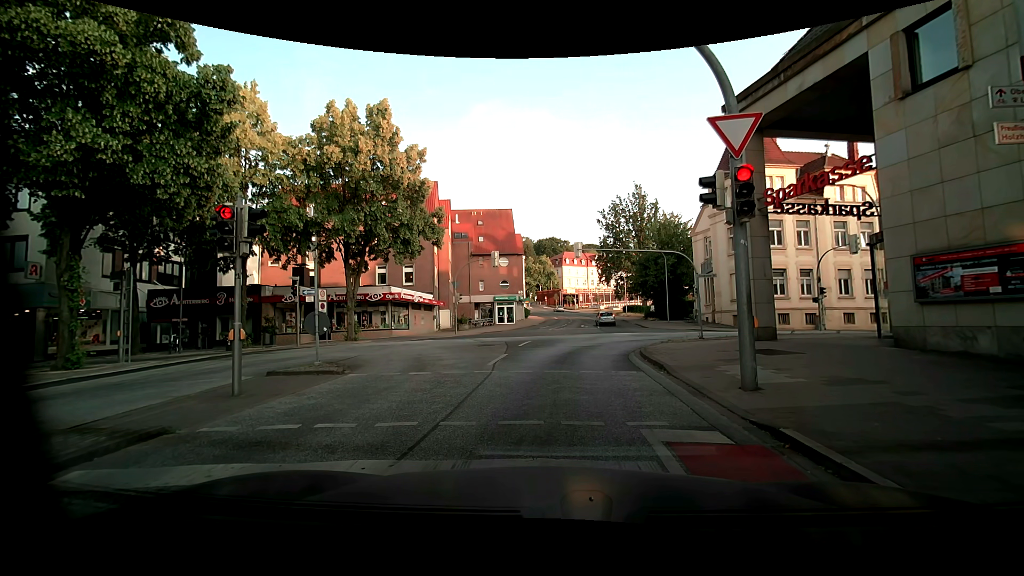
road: unclassified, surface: asphalt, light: Day
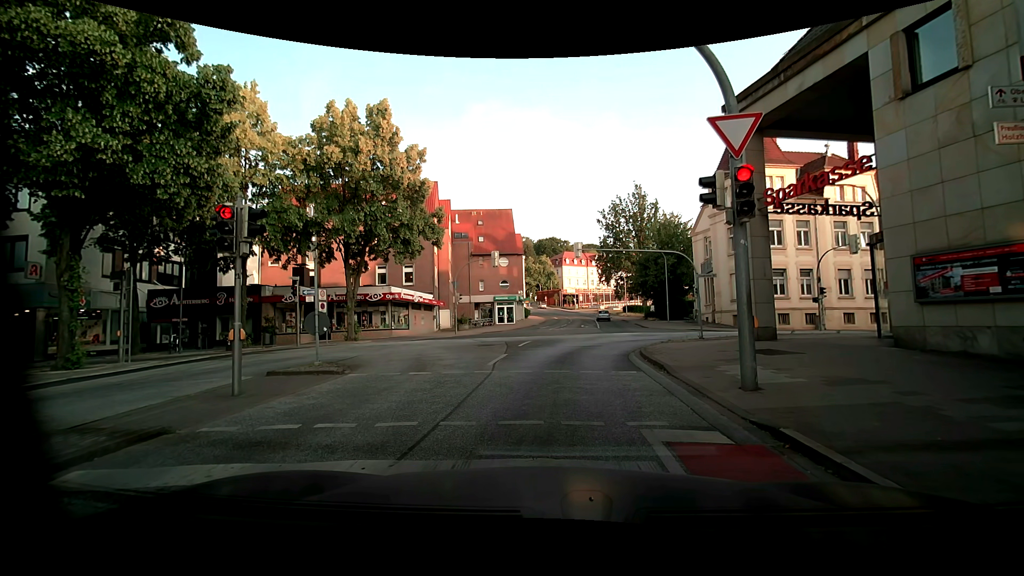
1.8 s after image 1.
(0.0, 0.0) m; 0°
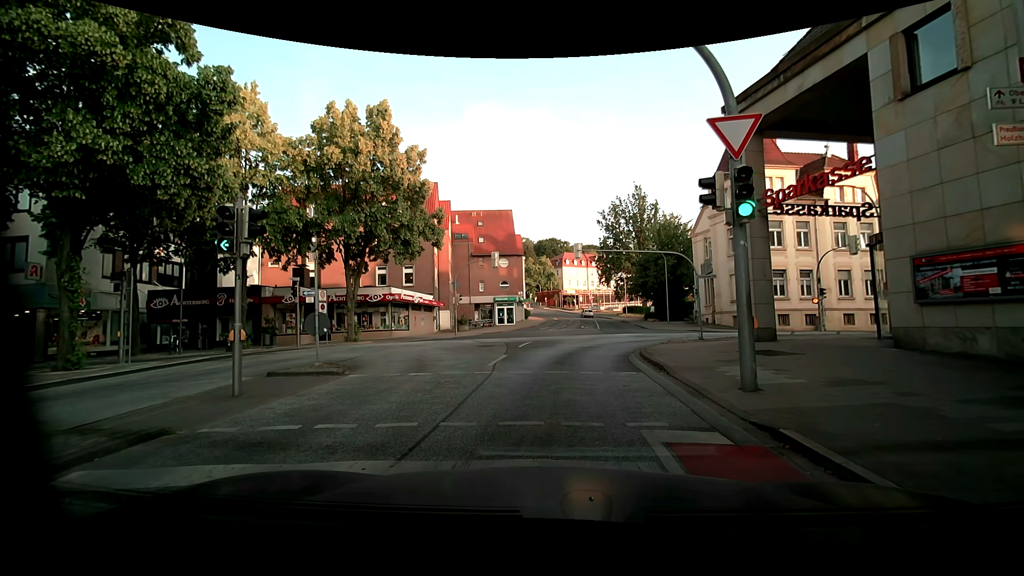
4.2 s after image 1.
(0.0, 0.0) m; 0°
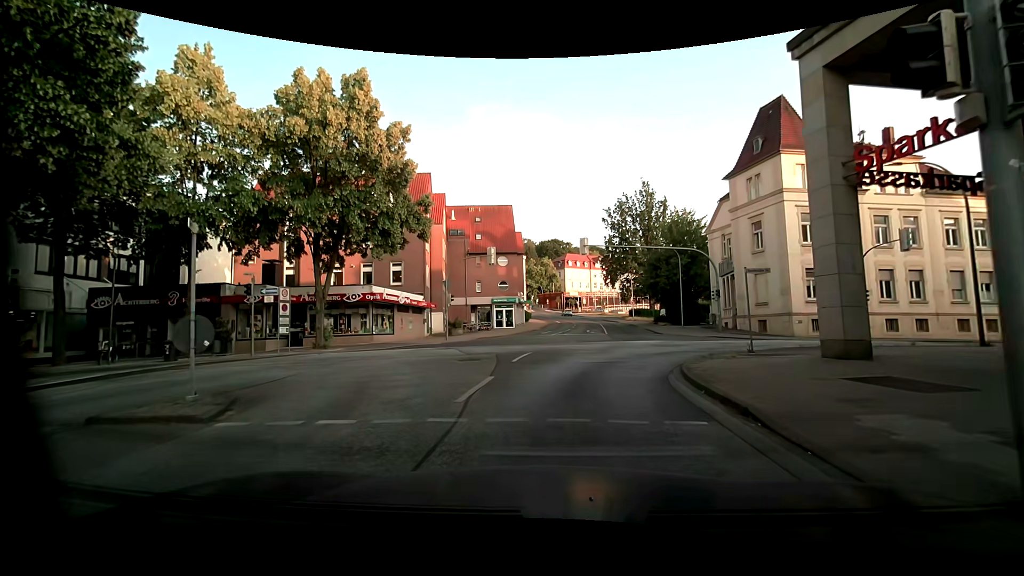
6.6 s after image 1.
(0.0, +4.9) m; 0°
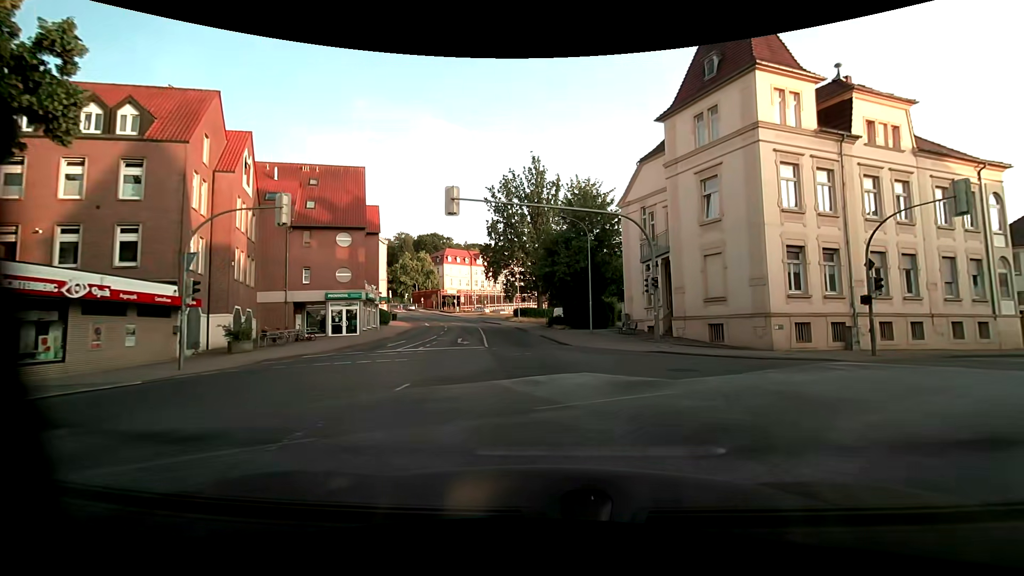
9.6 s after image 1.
(+1.6, +15.9) m; +15°
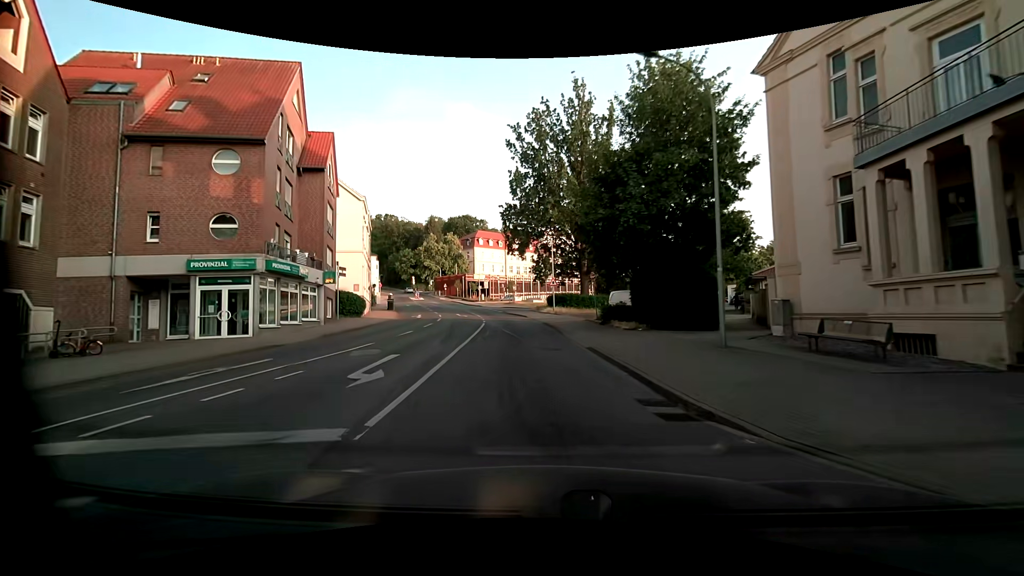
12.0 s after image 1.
(-0.4, +19.8) m; -6°
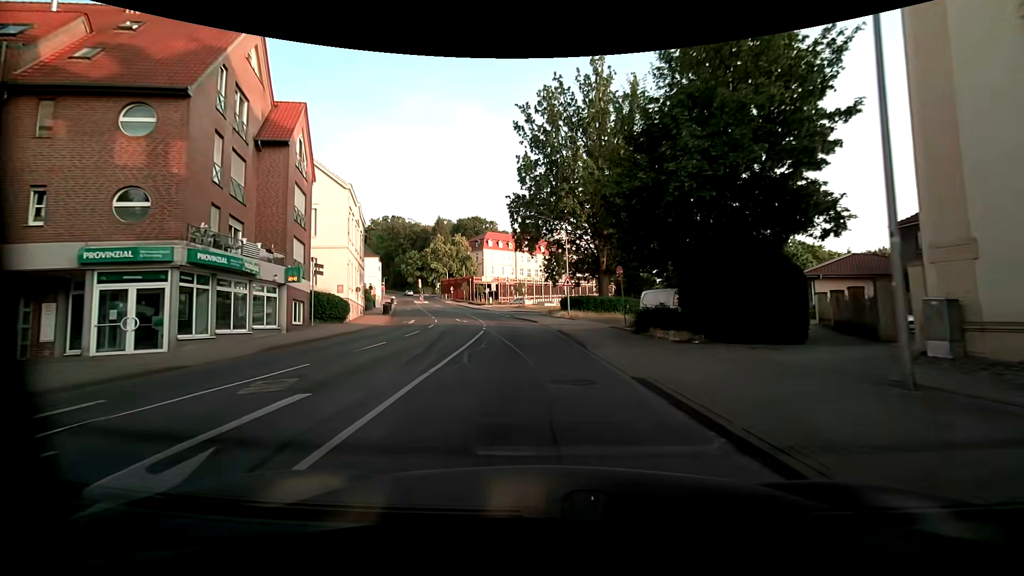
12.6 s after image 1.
(-0.1, +5.9) m; -1°
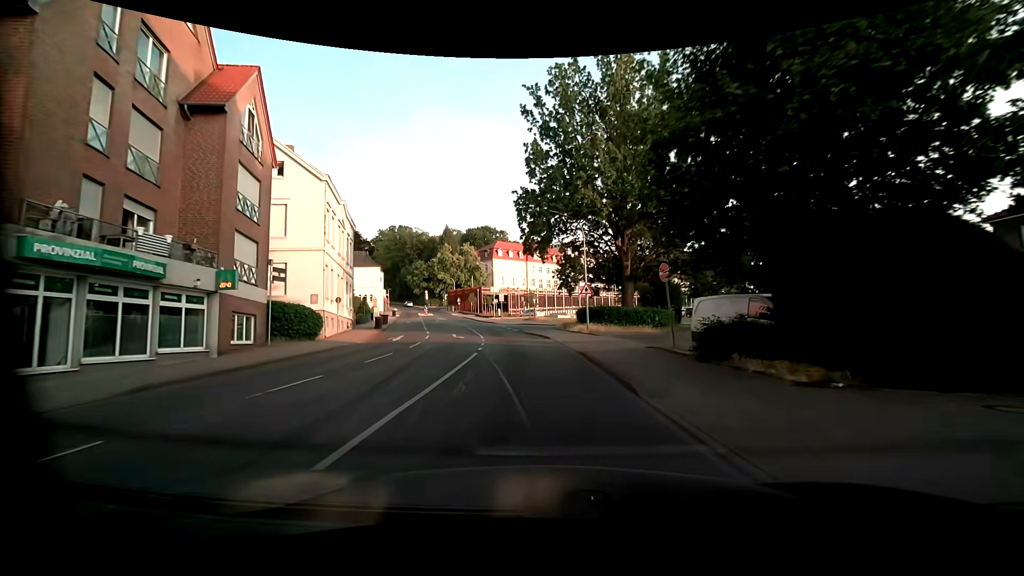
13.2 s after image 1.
(-0.1, +6.3) m; -1°
(0, +10) (-1, +20) (-2, +30) (-4, +40) (-7, +49) (-9, +59) (-12, +69) (-15, +78) (-18, +88) (-22, +97) m
